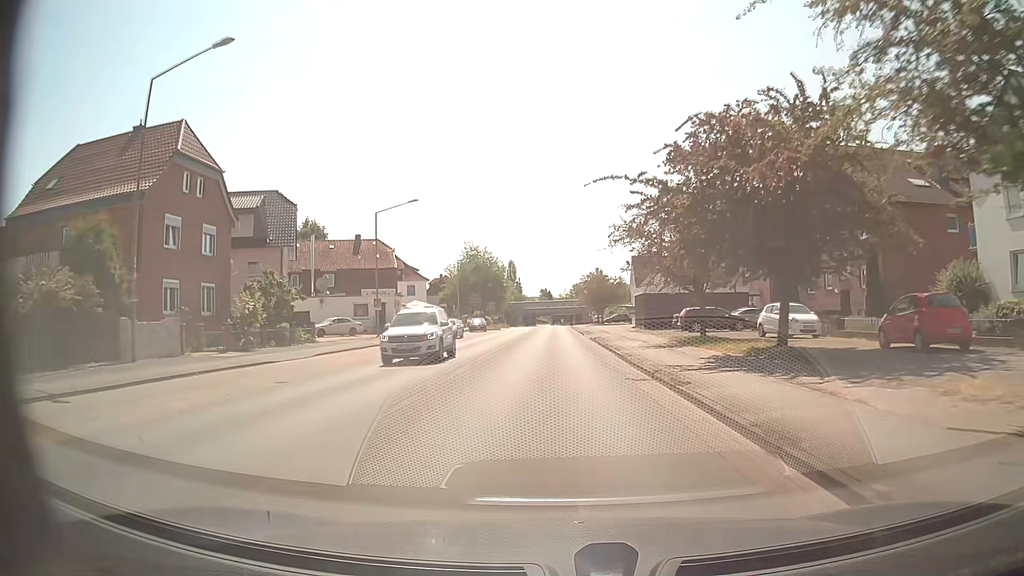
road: secondary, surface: asphalt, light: Day
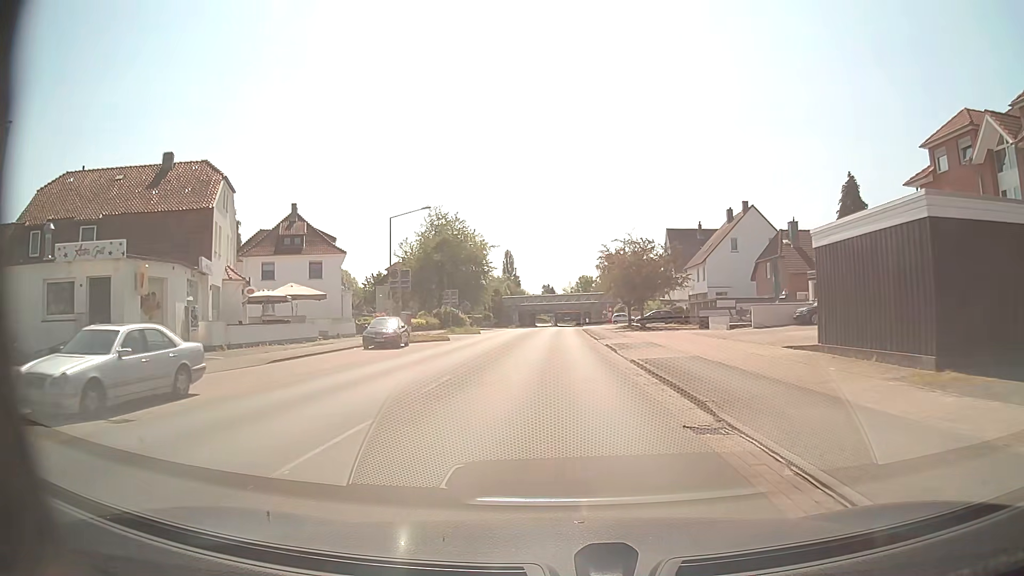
(0.0, +40.2) m; 0°
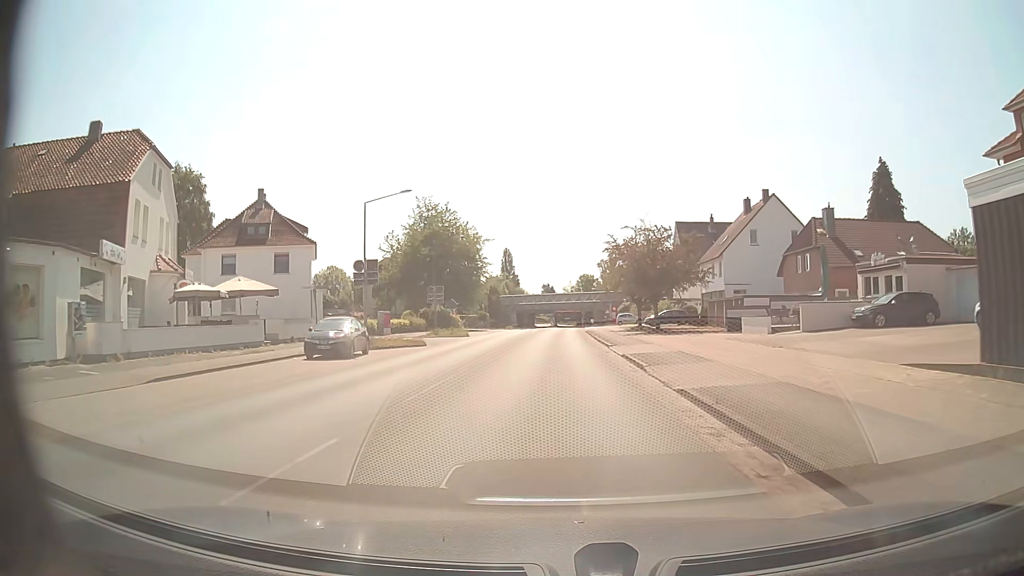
(0.0, +7.5) m; 0°
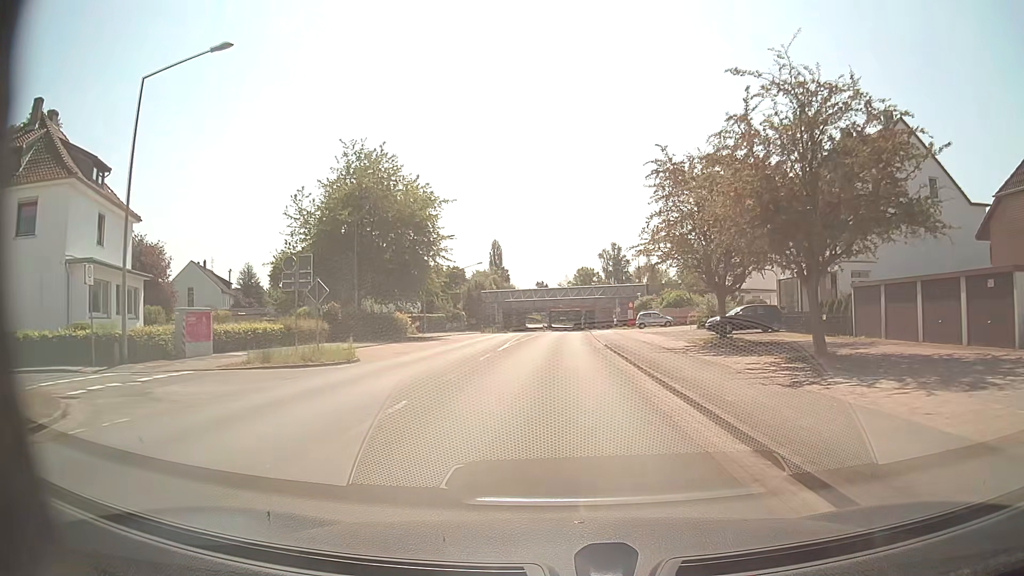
(+0.1, +27.9) m; +1°
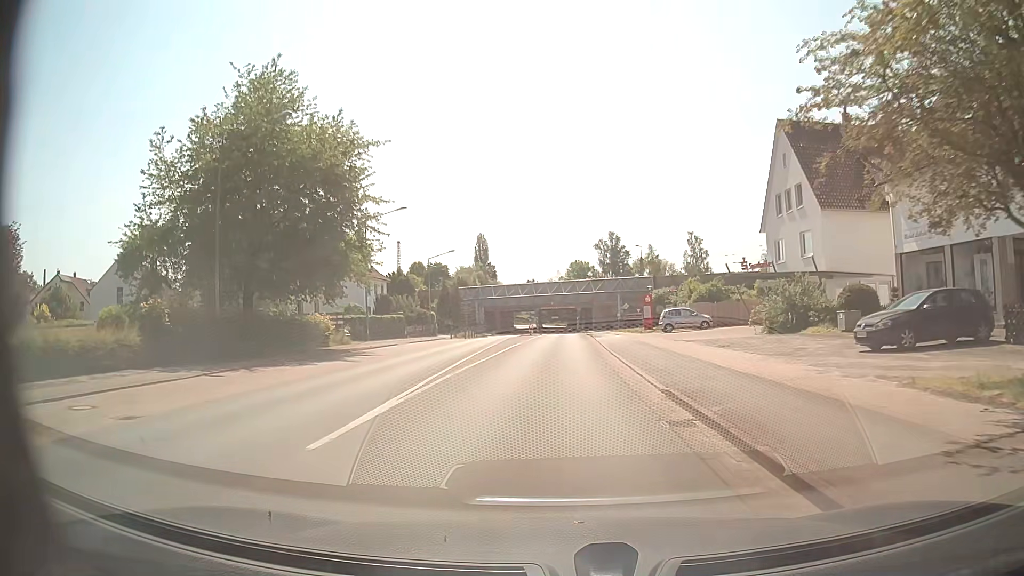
(+0.2, +19.1) m; +1°
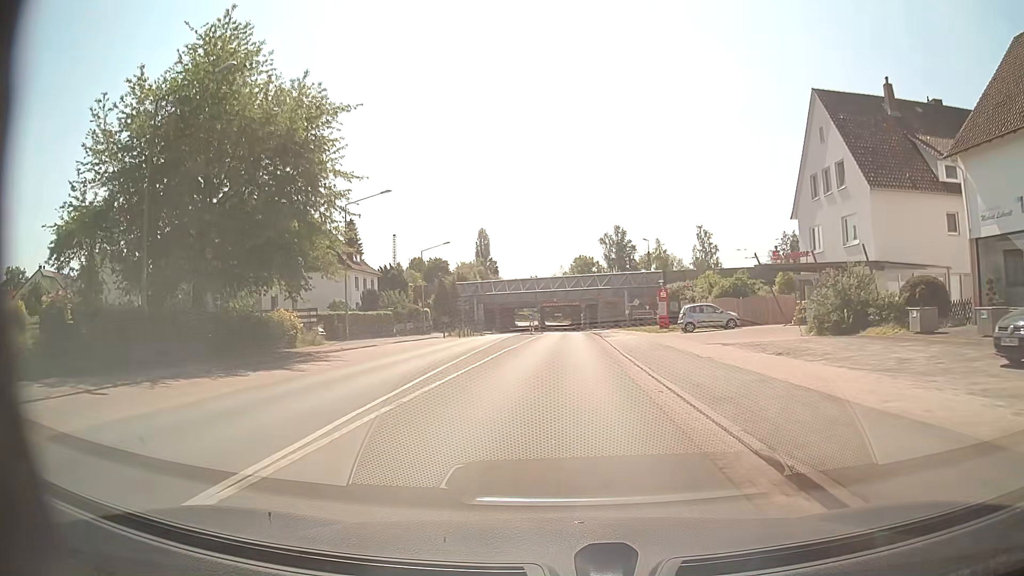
(0.0, +6.0) m; -1°
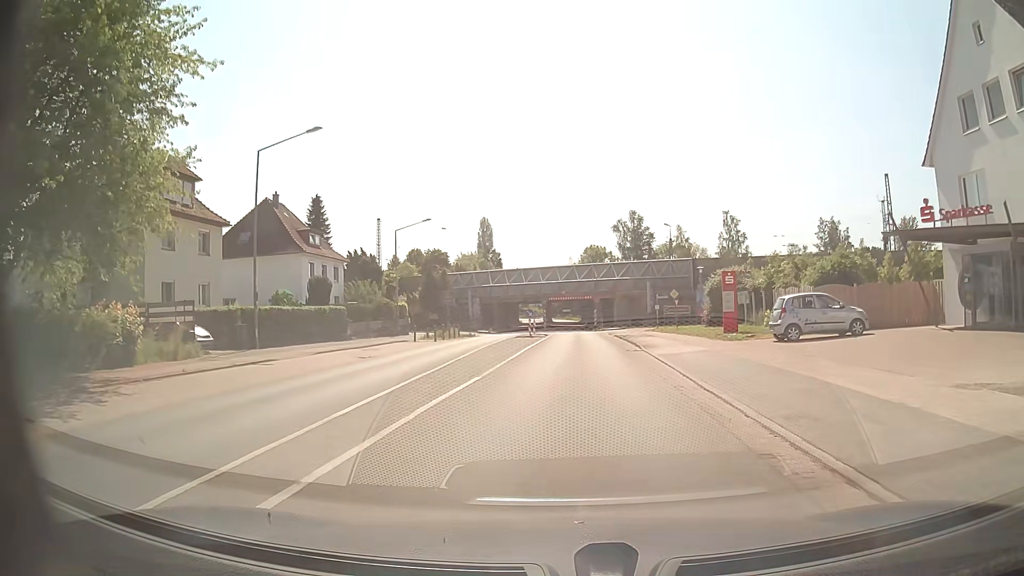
(0.0, +15.7) m; -1°
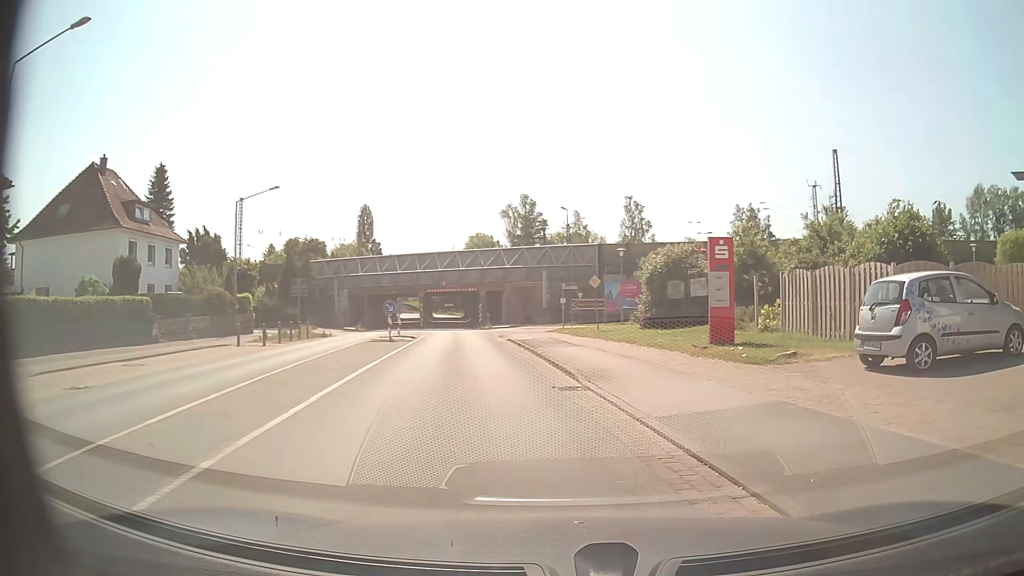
(+0.3, +12.6) m; +10°
